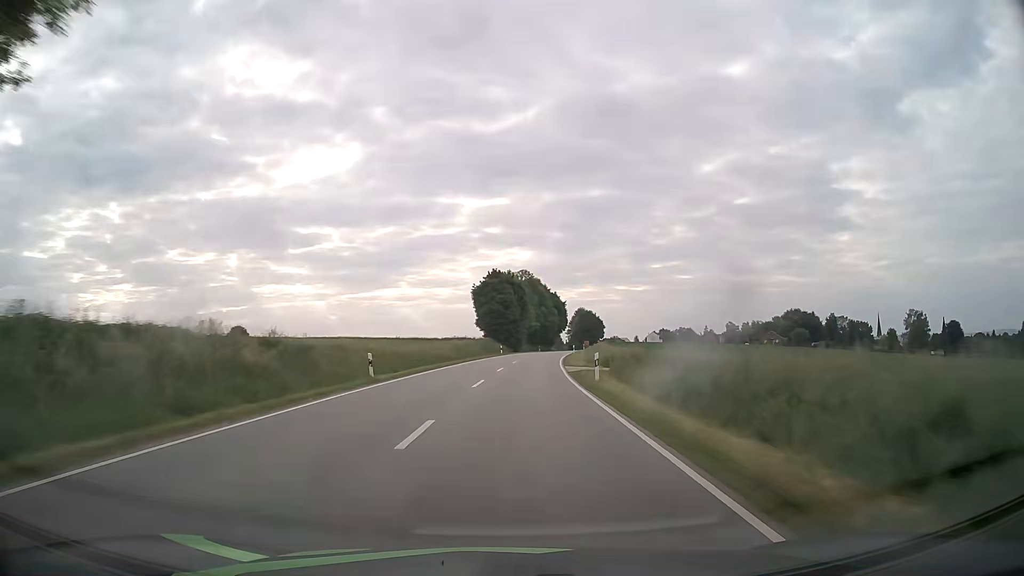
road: secondary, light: Day
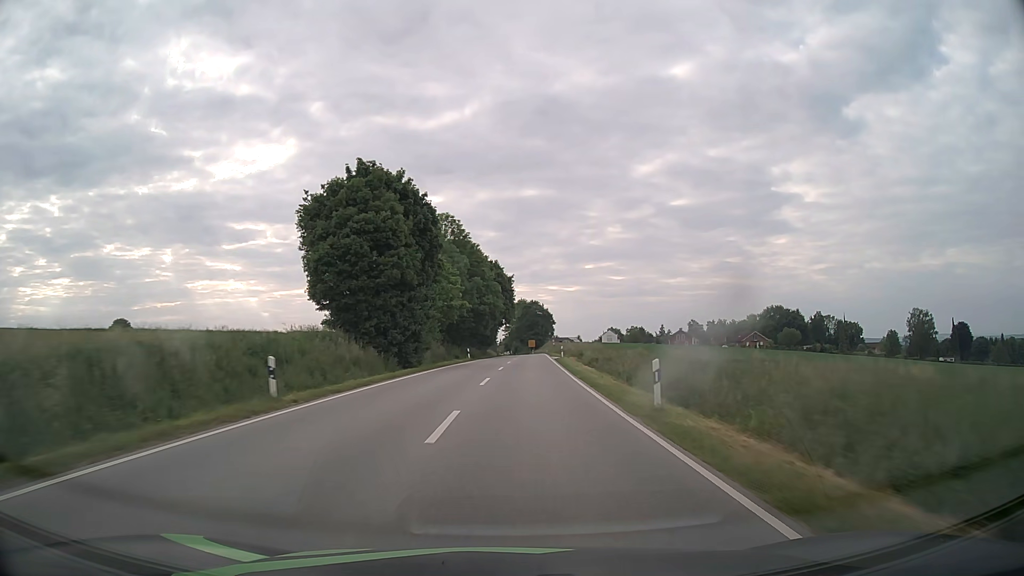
(+2.8, +59.1) m; +6°
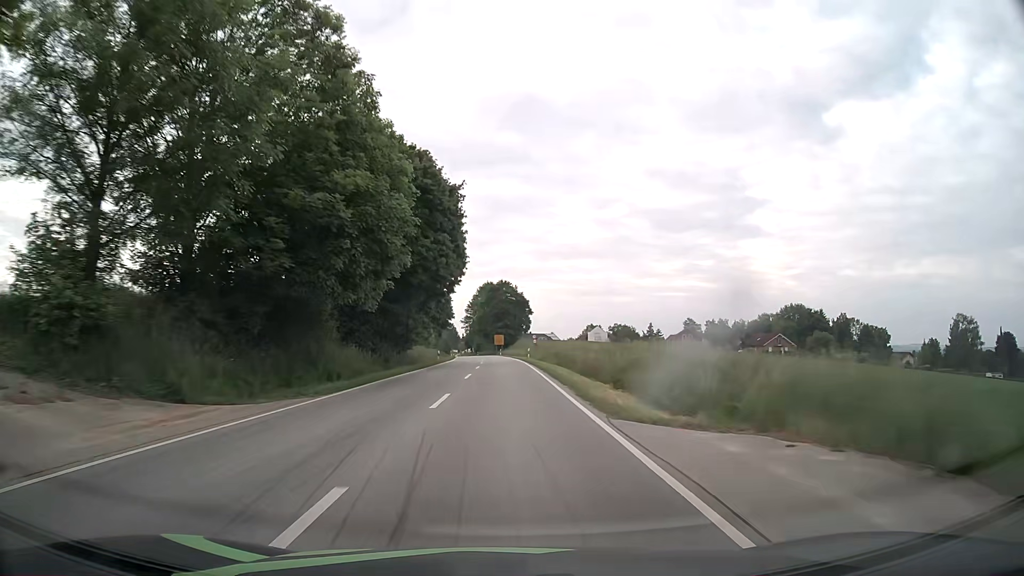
(+2.0, +54.4) m; +3°
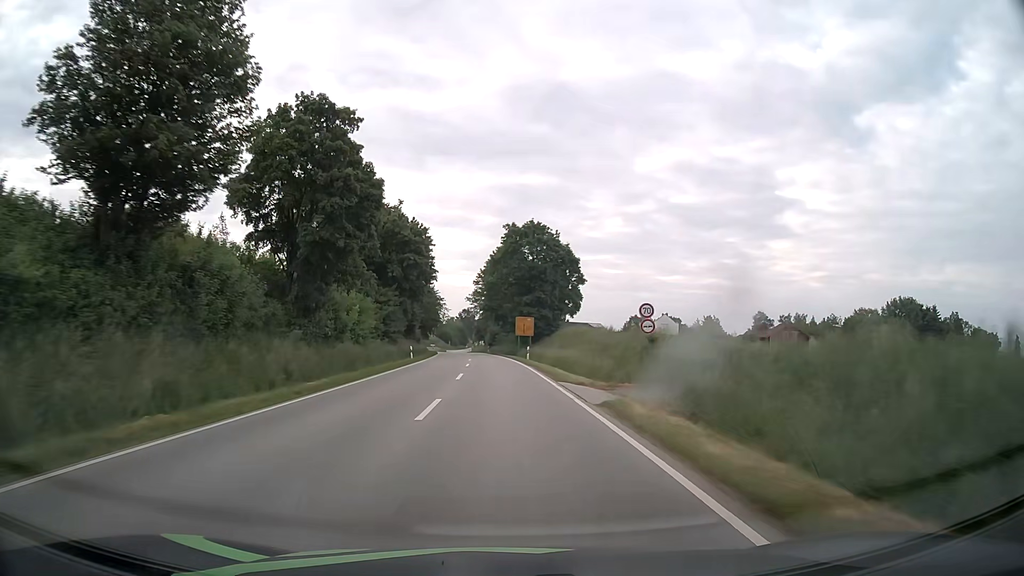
(-0.5, +62.9) m; -2°
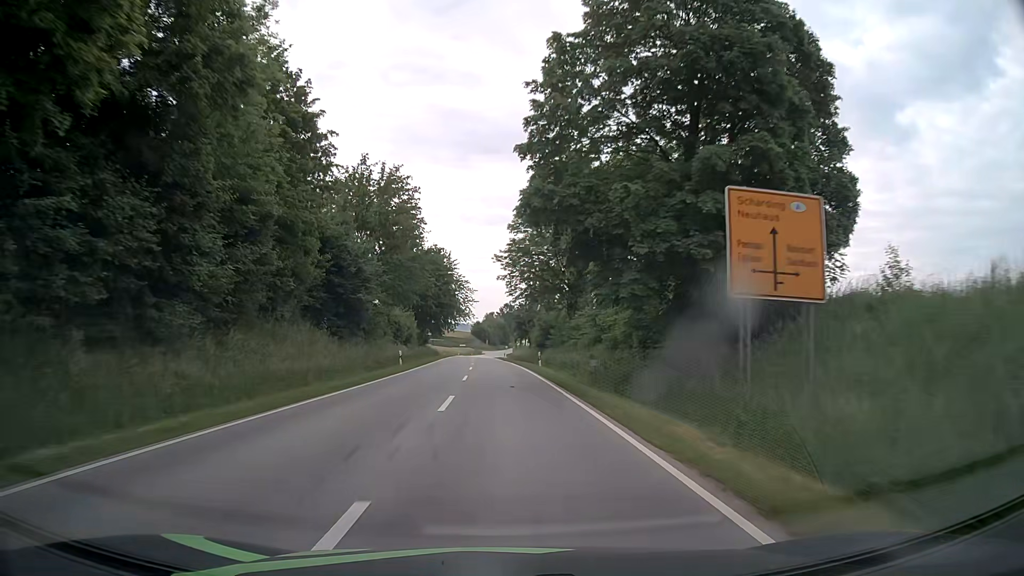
(-1.9, +58.2) m; -4°
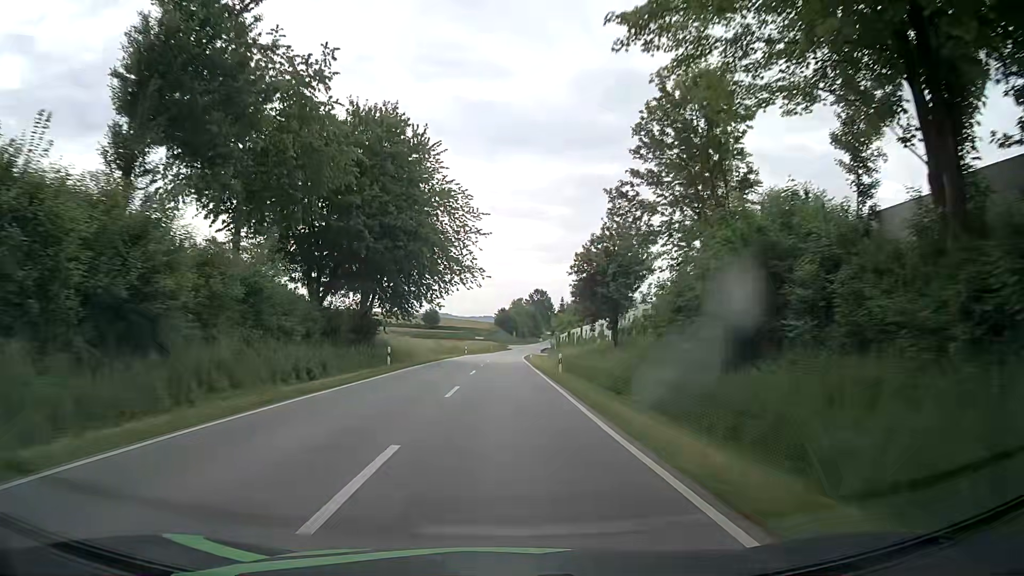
(-1.4, +57.2) m; -2°
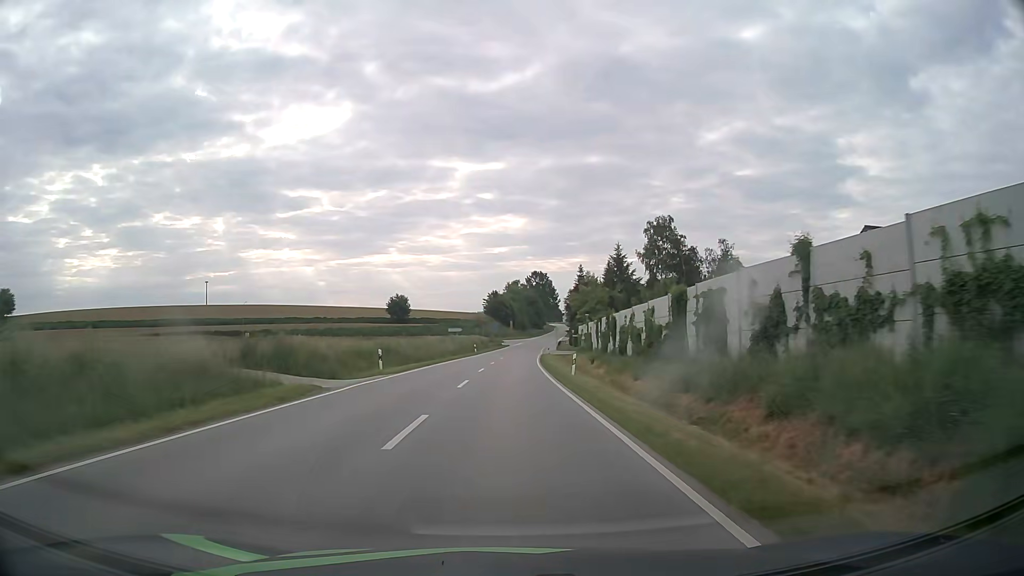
(+0.1, +56.6) m; 0°
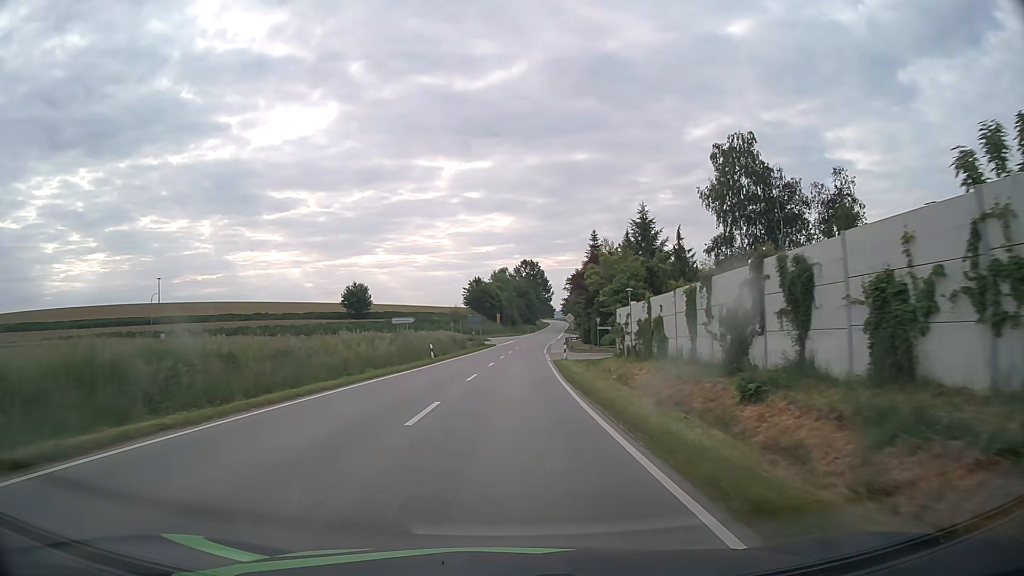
(+0.4, +33.8) m; +1°
(0, +10) (0, +20) (0, +30) (+1, +40) (+1, +50) (+1, +60) (+2, +70) (+3, +80) (+4, +90) (+4, +100) m
